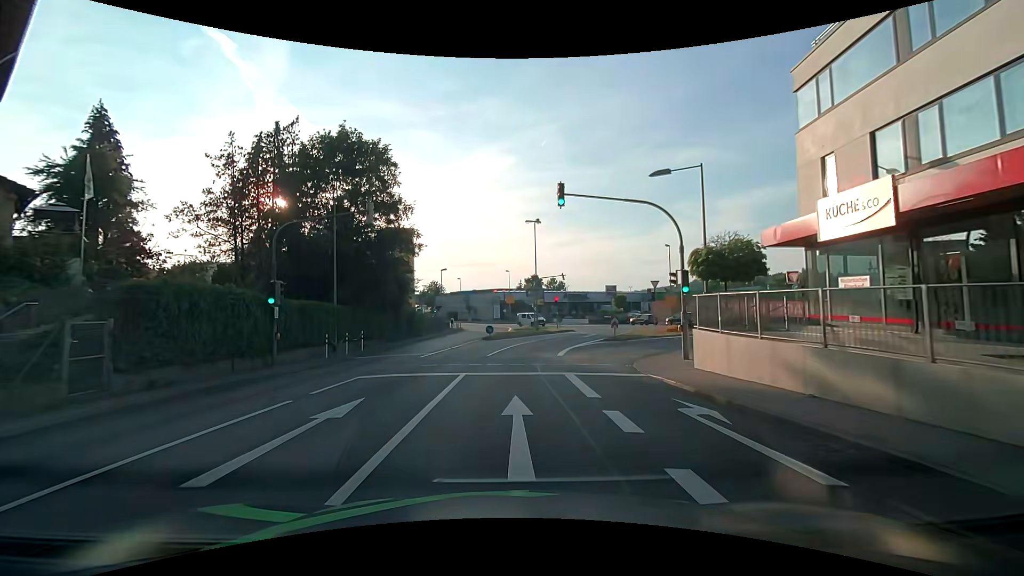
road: tertiary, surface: asphalt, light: Day
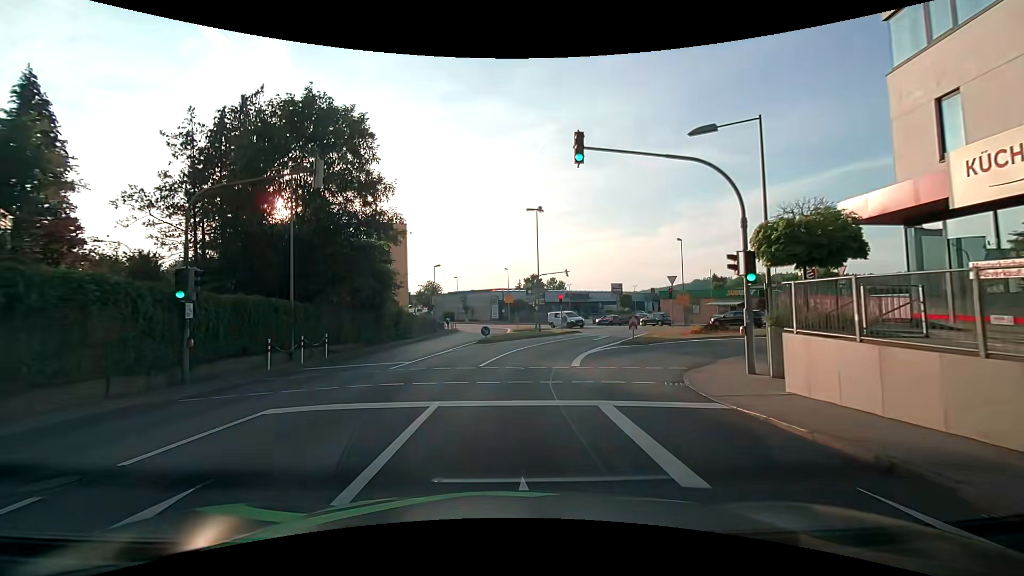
(0.0, +4.9) m; +1°
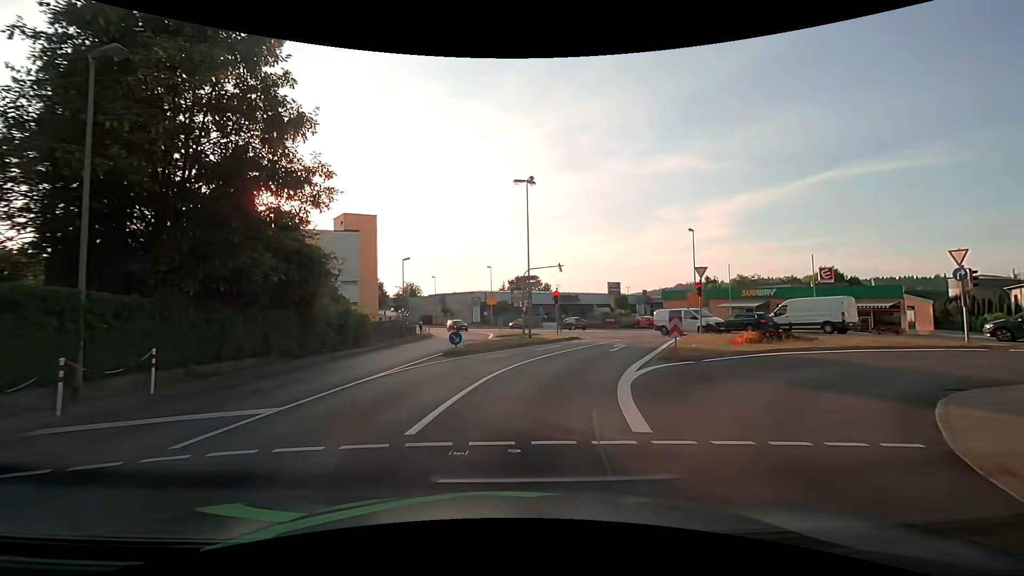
(-0.1, +9.2) m; 0°
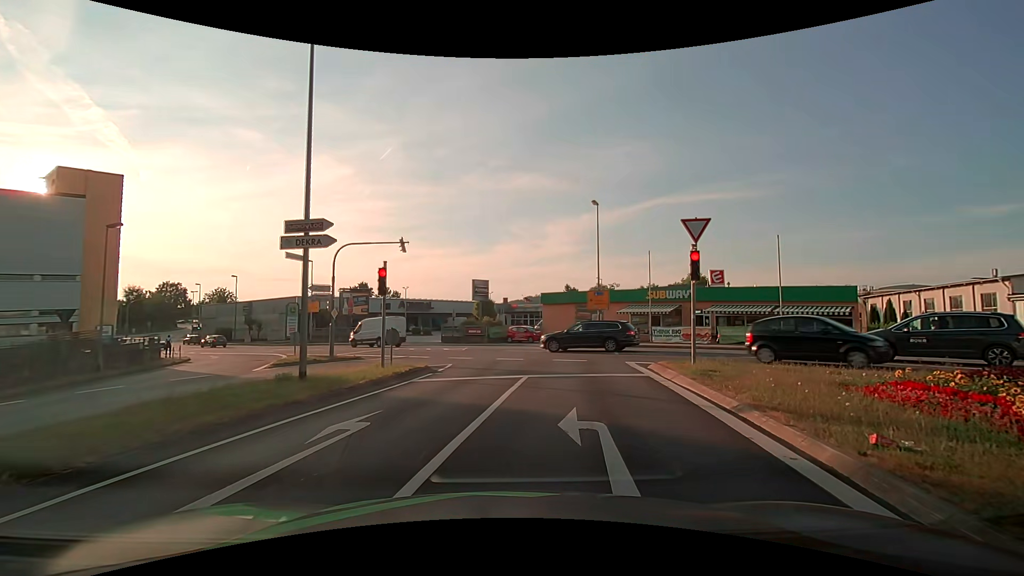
(+1.7, +18.2) m; +15°
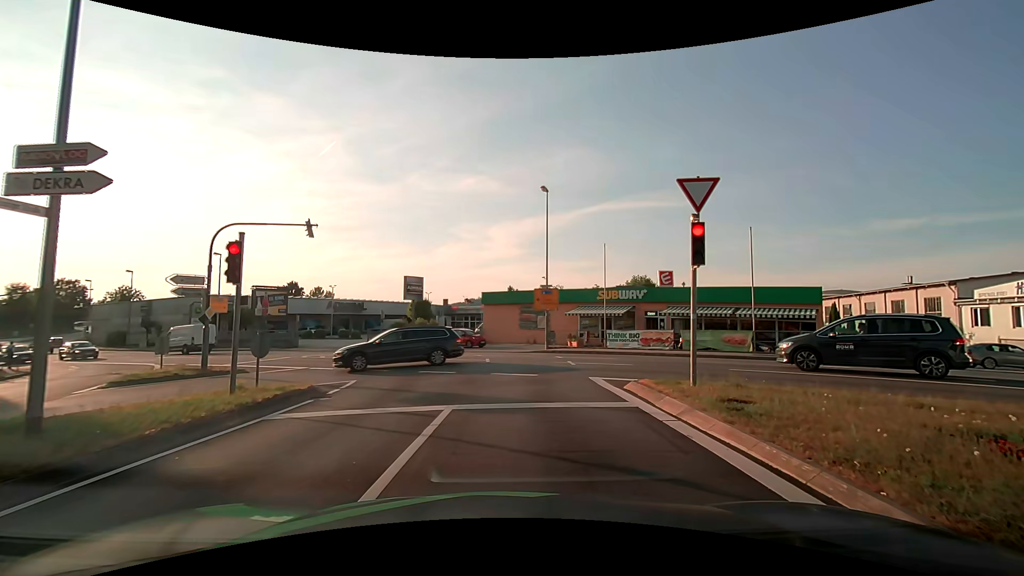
(+0.3, +4.7) m; +7°
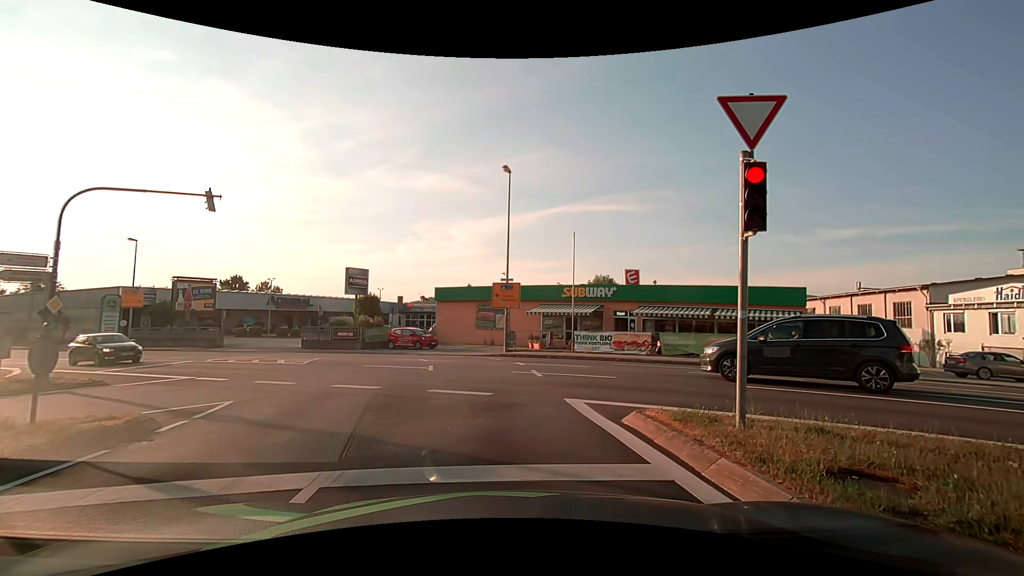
(+0.1, +3.8) m; +3°
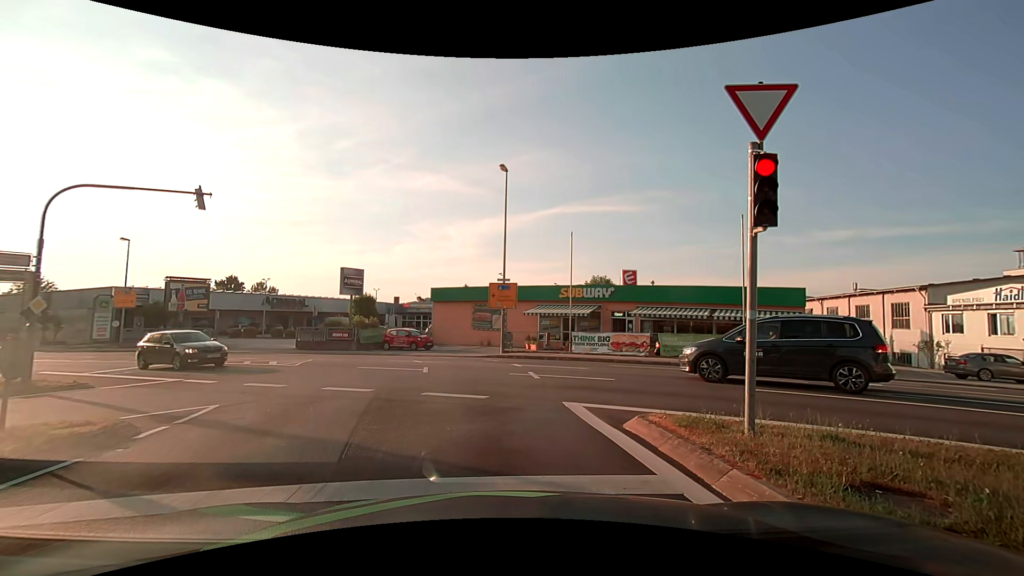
(0.0, +0.3) m; 0°
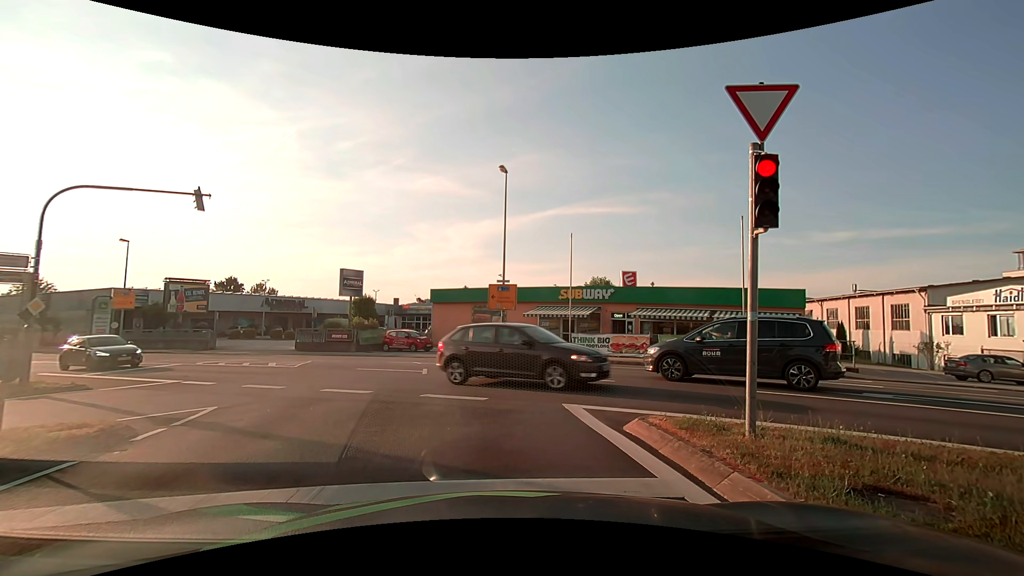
(0.0, +0.1) m; 0°
(0, +10) (-1, +20) (-5, +29) (-13, +35) (-21, +40) (-30, +45) (-39, +50) (-48, +55) (-56, +60) (-65, +65) m
